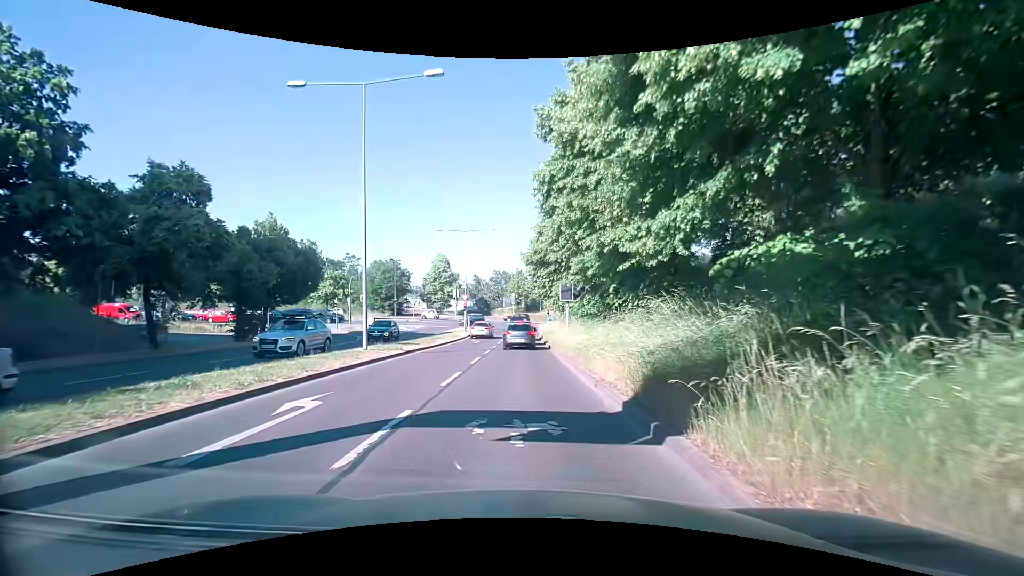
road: tertiary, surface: asphalt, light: Day
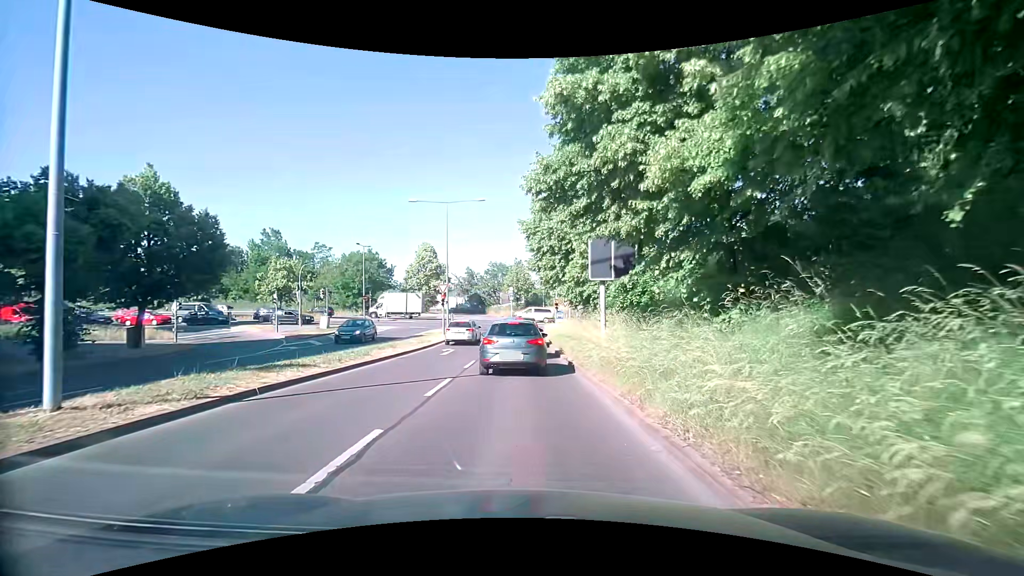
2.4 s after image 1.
(-0.2, +13.3) m; -2°
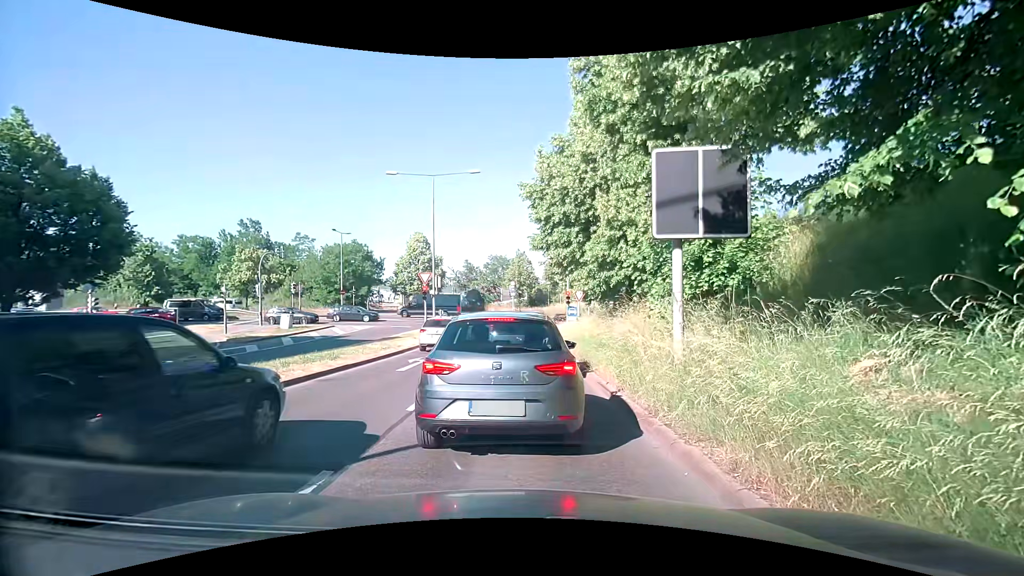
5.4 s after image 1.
(+0.1, +7.3) m; -1°
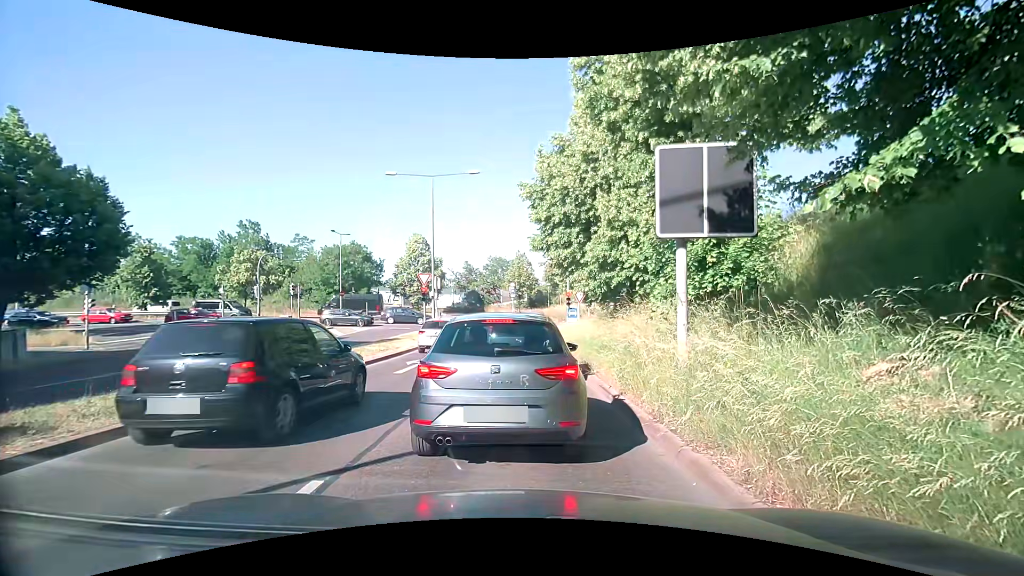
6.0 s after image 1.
(0.0, +0.2) m; 0°
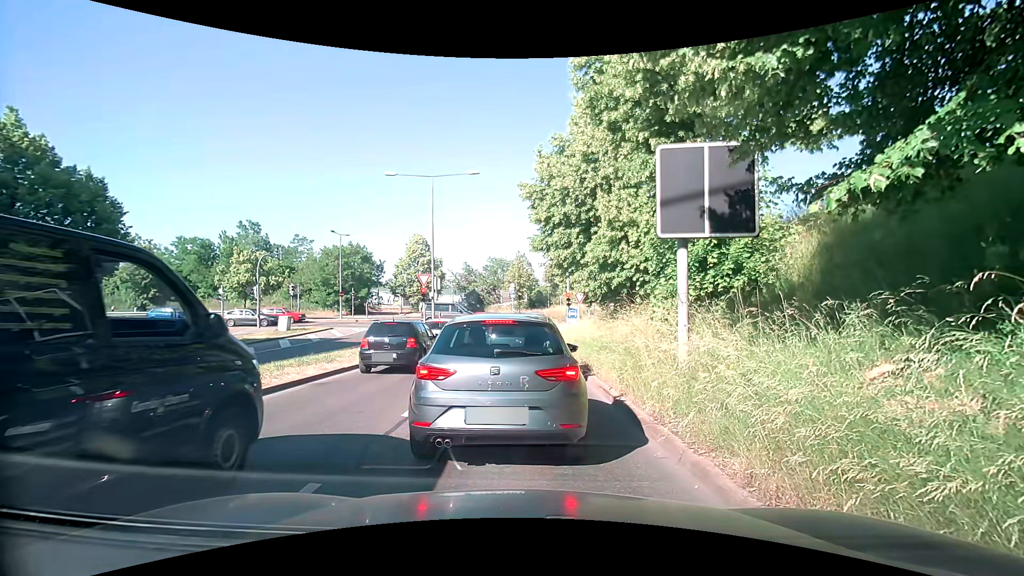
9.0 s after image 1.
(0.0, +0.1) m; 0°
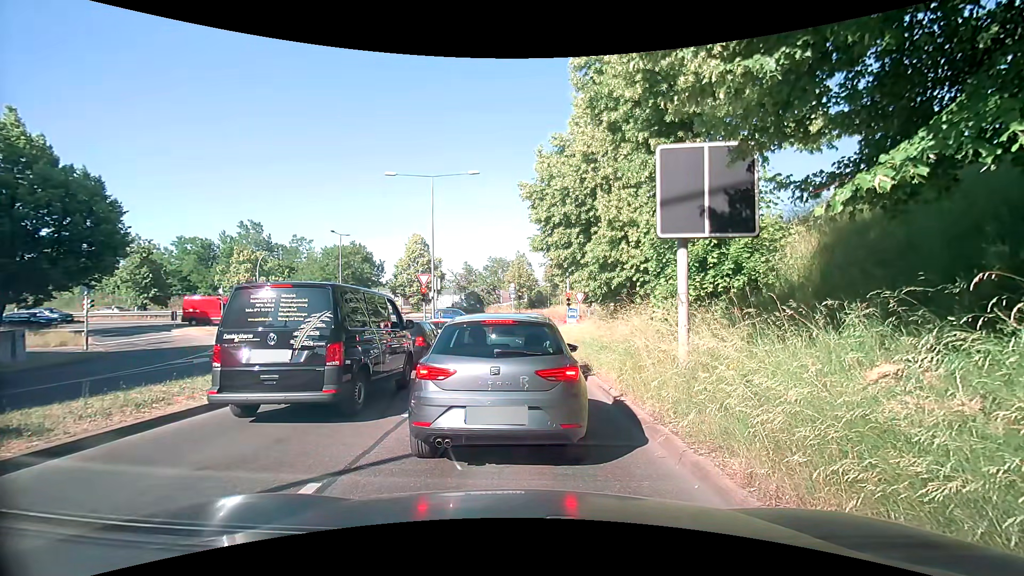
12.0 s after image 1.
(0.0, 0.0) m; 0°
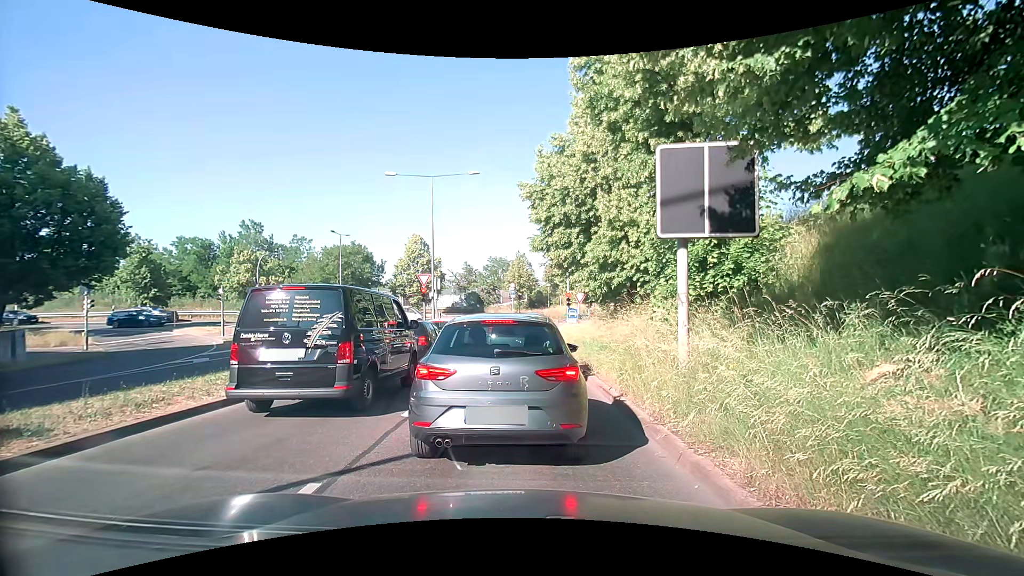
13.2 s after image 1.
(0.0, 0.0) m; 0°
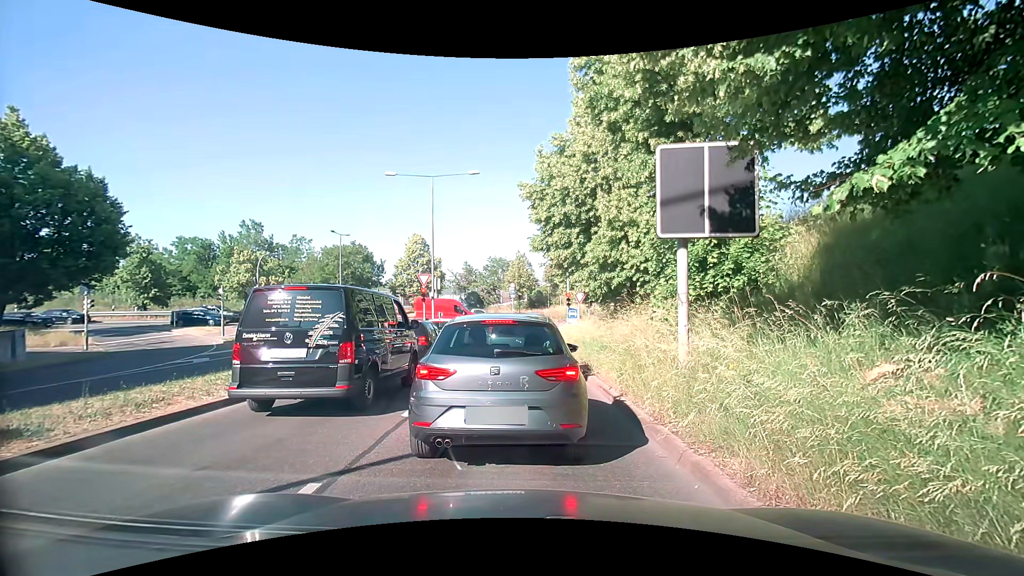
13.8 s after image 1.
(0.0, 0.0) m; 0°
